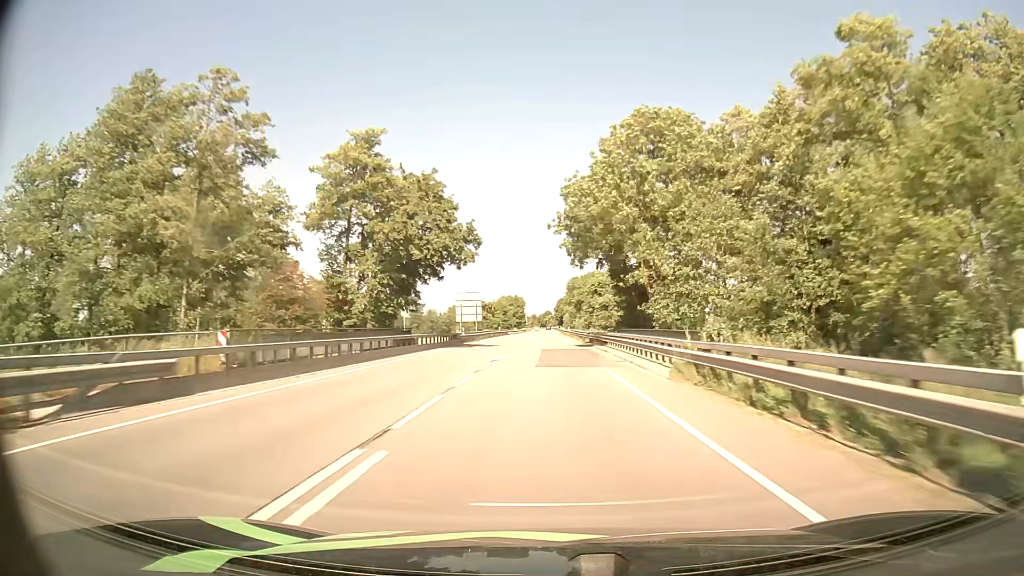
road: primary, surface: asphalt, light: Day
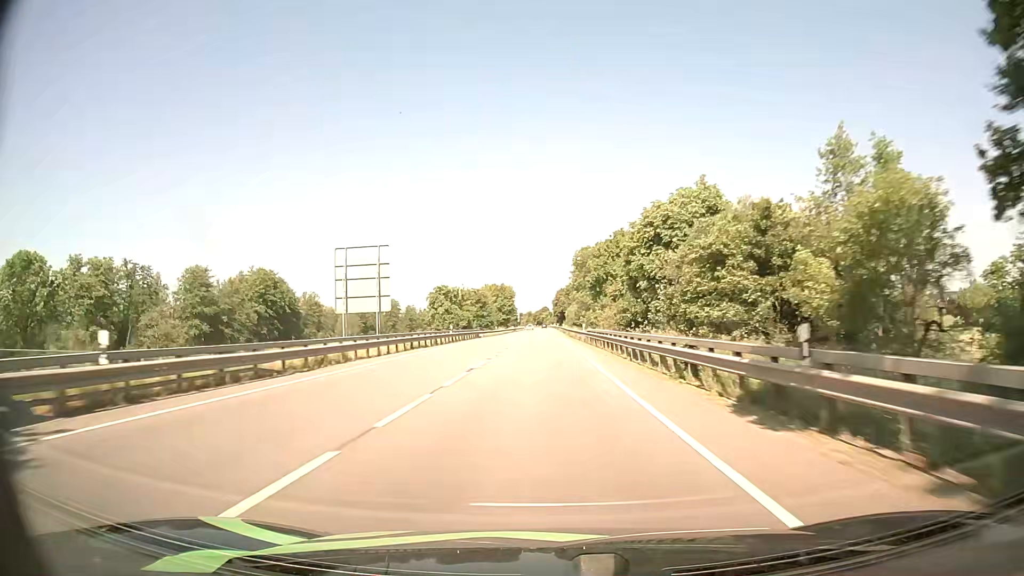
(+0.1, +48.4) m; 0°
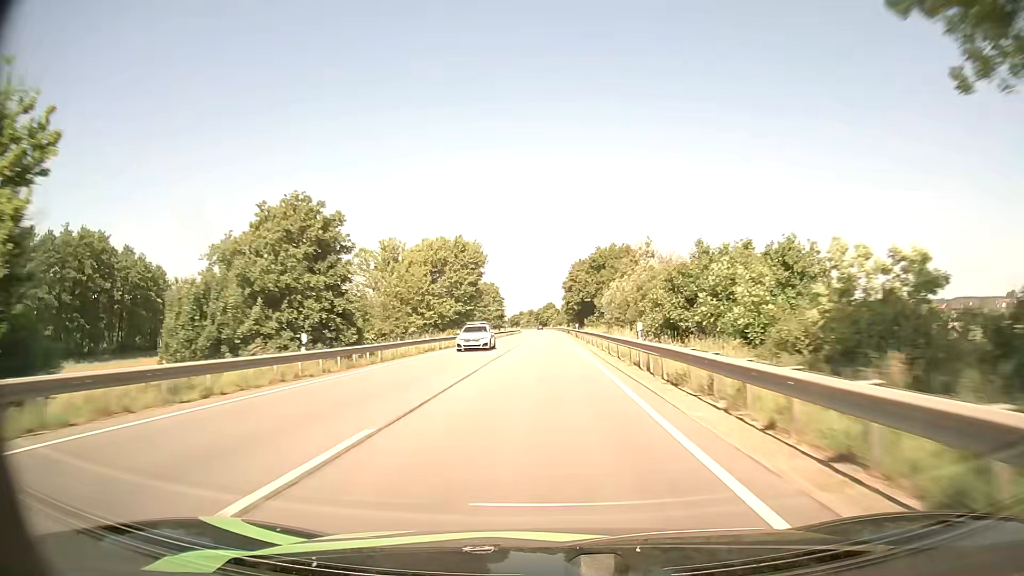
(+0.6, +83.0) m; 0°
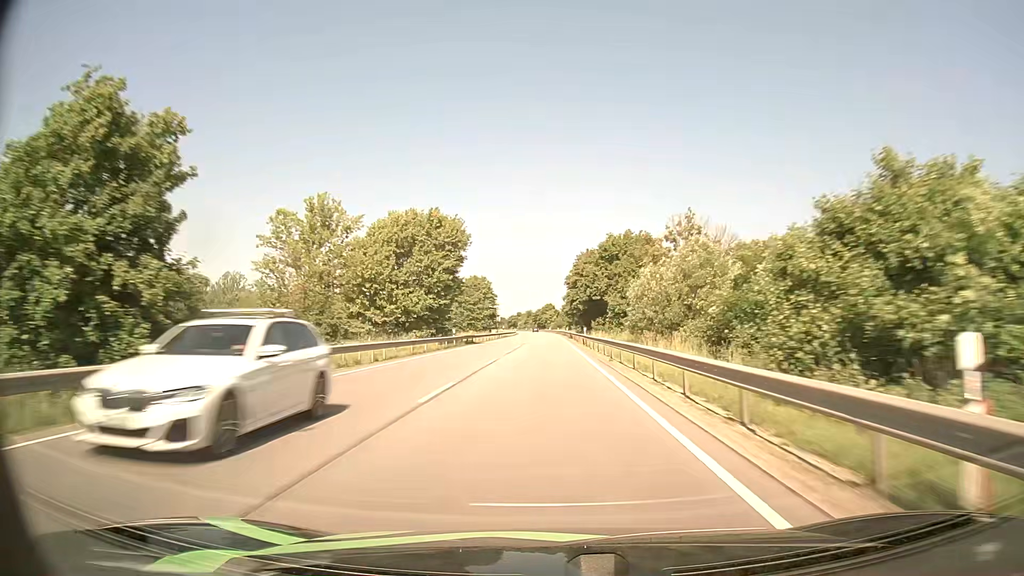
(0.0, +16.7) m; 0°
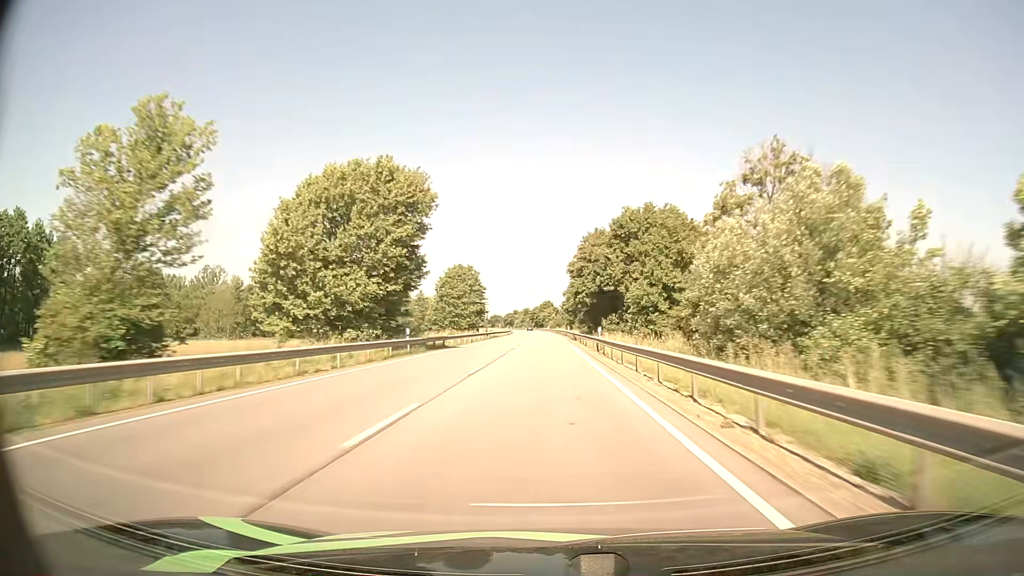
(0.0, +16.7) m; 0°
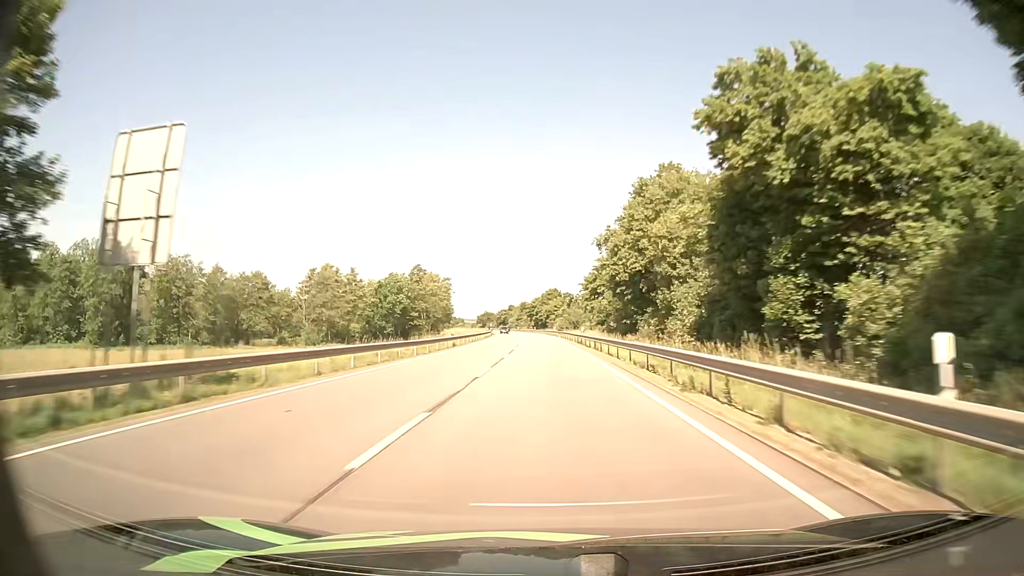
(-0.3, +84.0) m; 0°
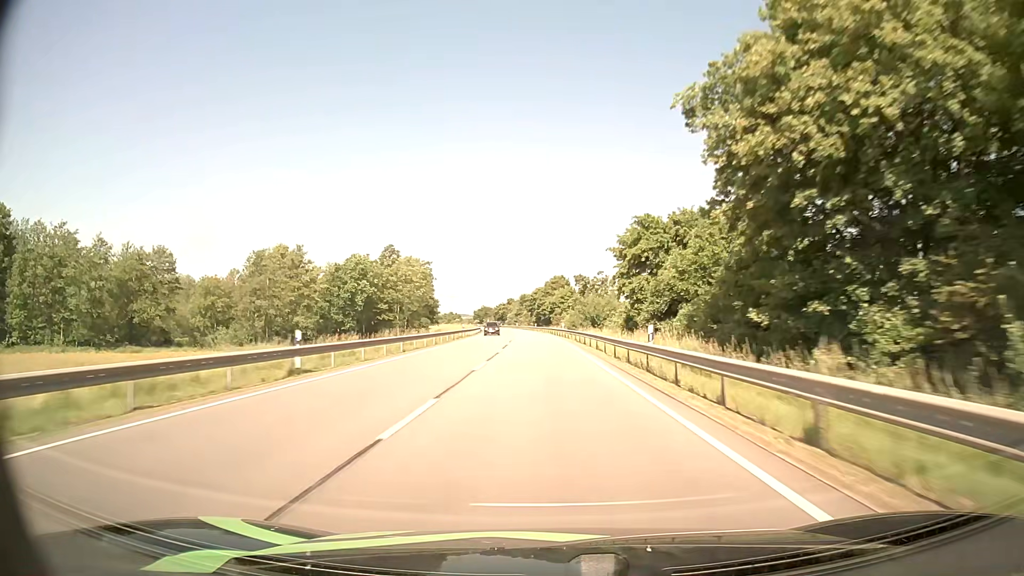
(0.0, +33.8) m; 0°
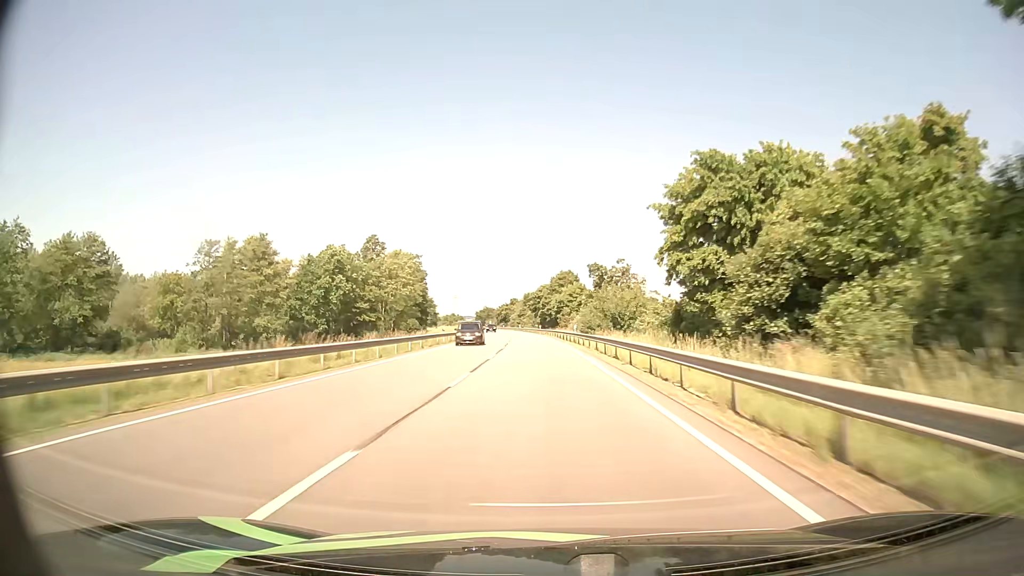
(0.0, +16.9) m; -1°
(0, +10) (0, +20) (0, +30) (0, +40) (-1, +50) (-1, +60) (-2, +70) (-2, +80) (-3, +90) (-4, +100) m
